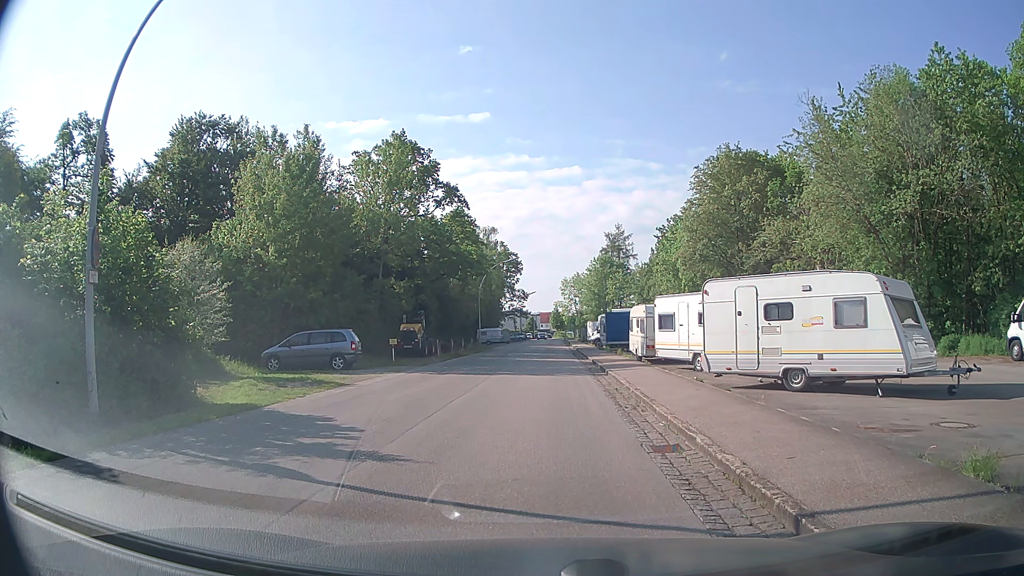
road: residential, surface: asphalt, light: Day
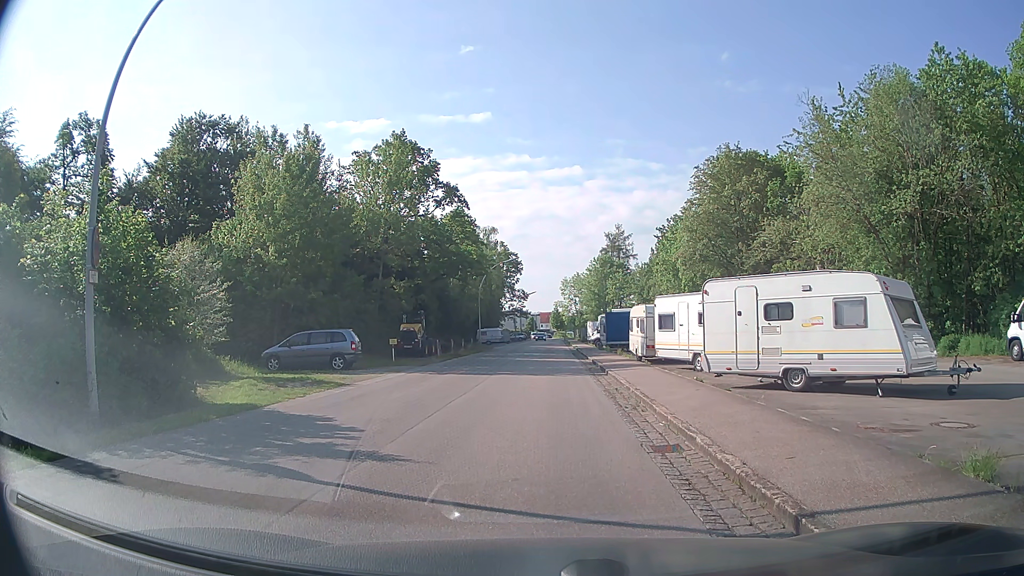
(0.0, 0.0) m; 0°
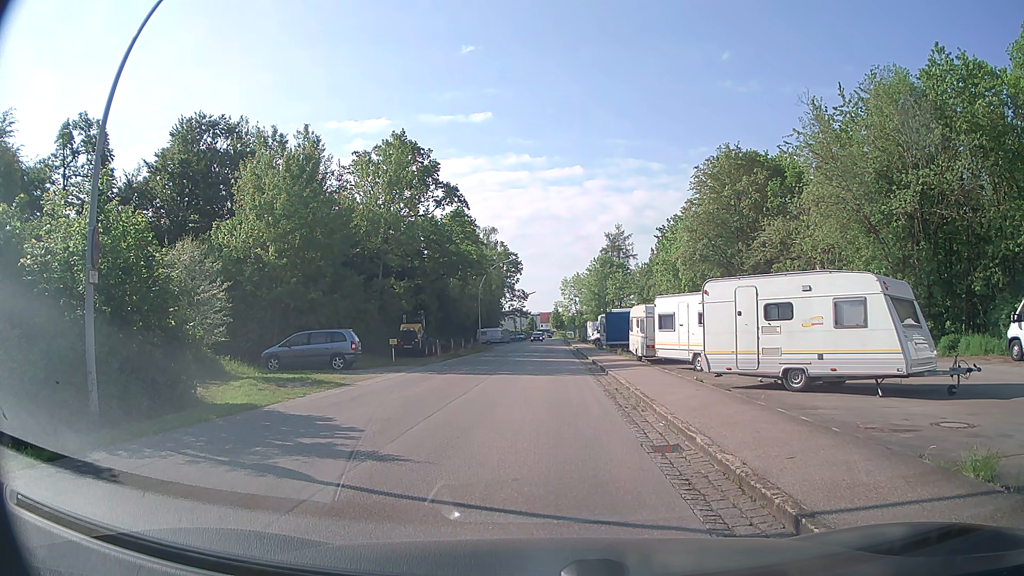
(0.0, 0.0) m; 0°
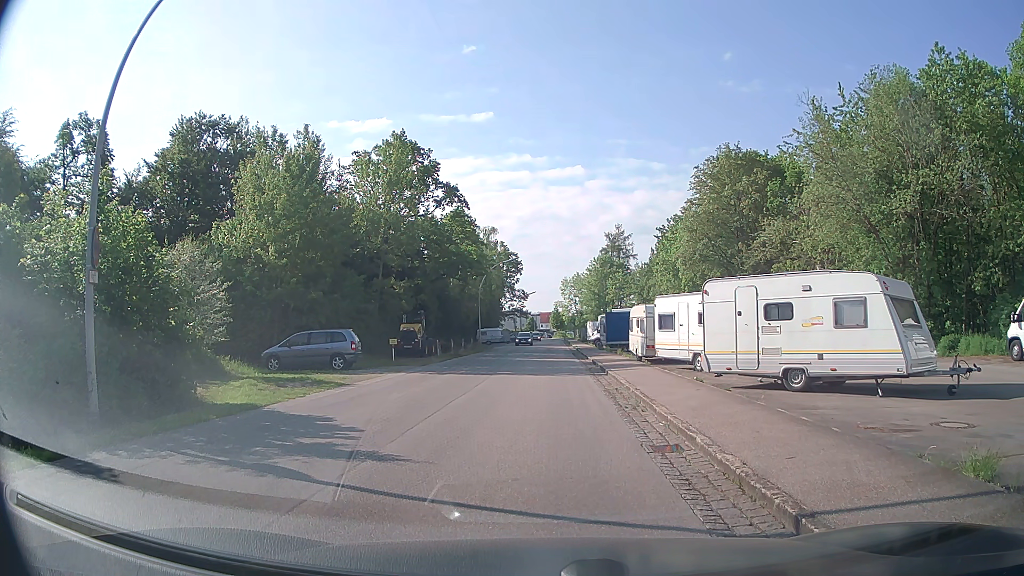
(0.0, 0.0) m; 0°
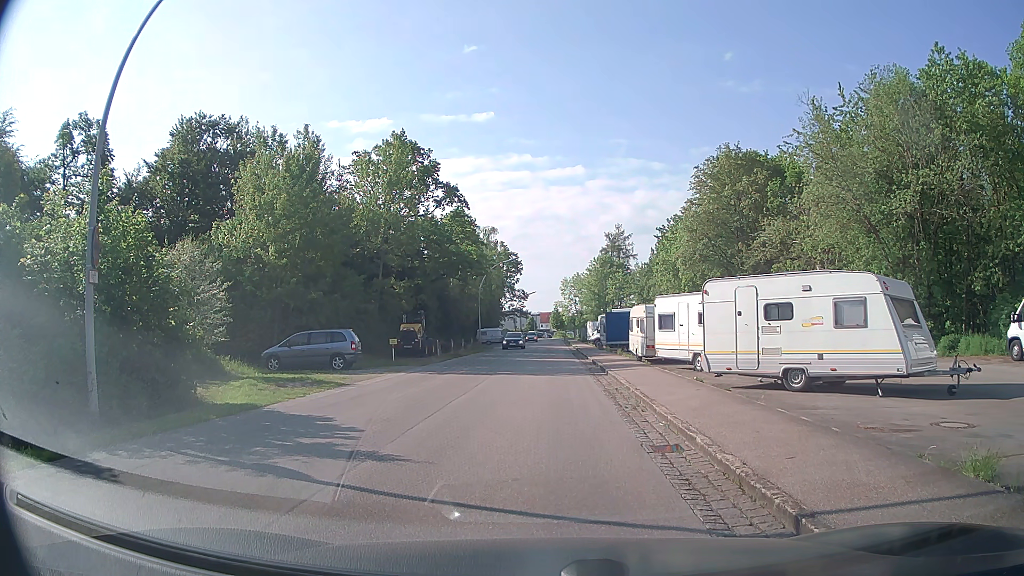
(0.0, 0.0) m; 0°
